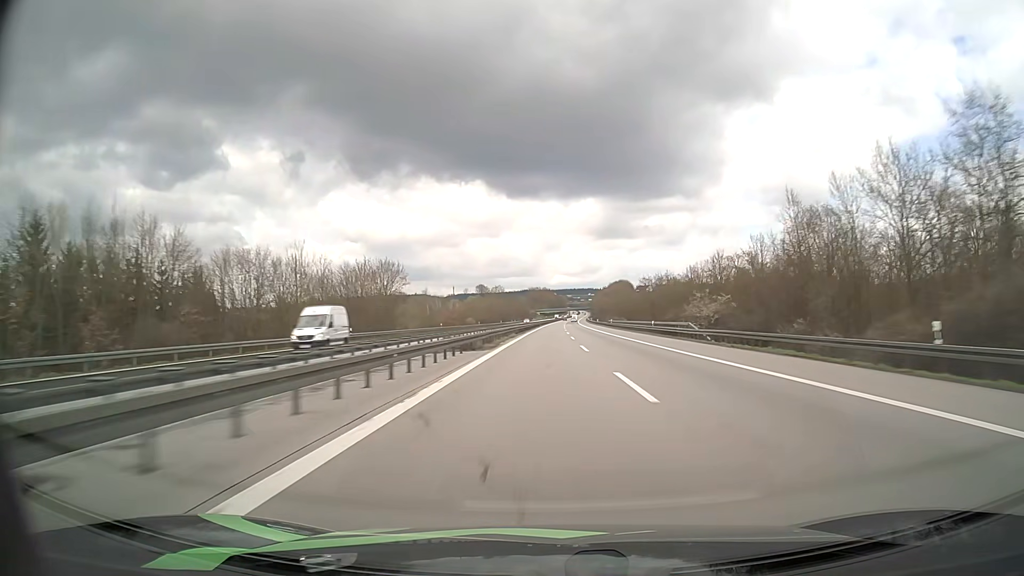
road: motorway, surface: asphalt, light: Day
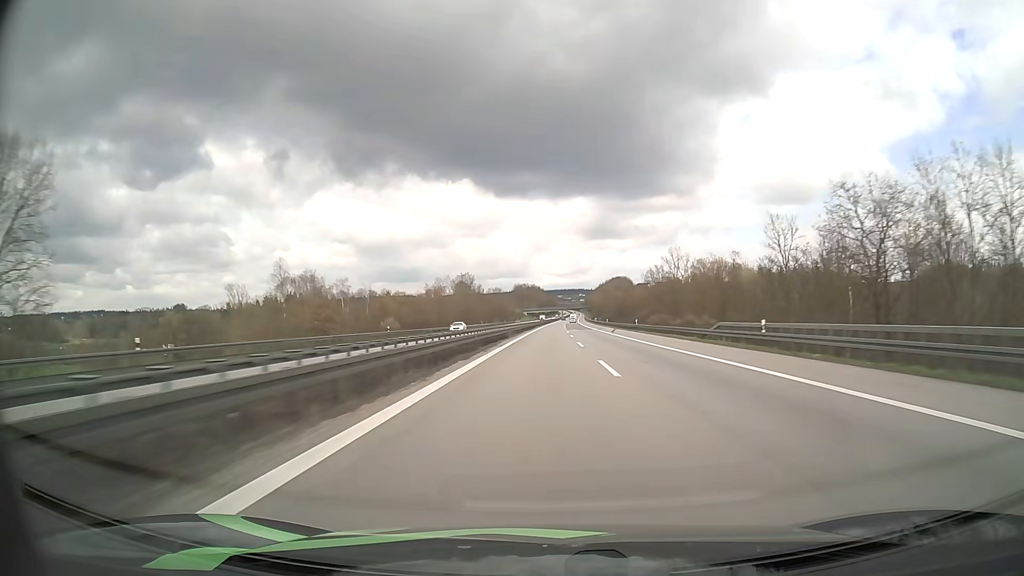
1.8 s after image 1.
(+0.7, +85.7) m; +1°
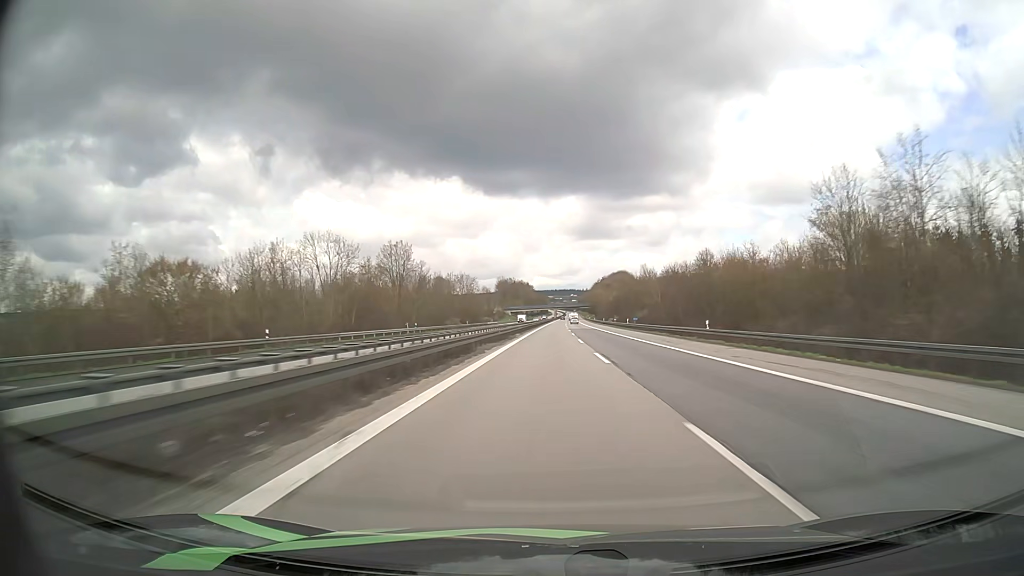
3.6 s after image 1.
(+0.5, +85.7) m; +1°
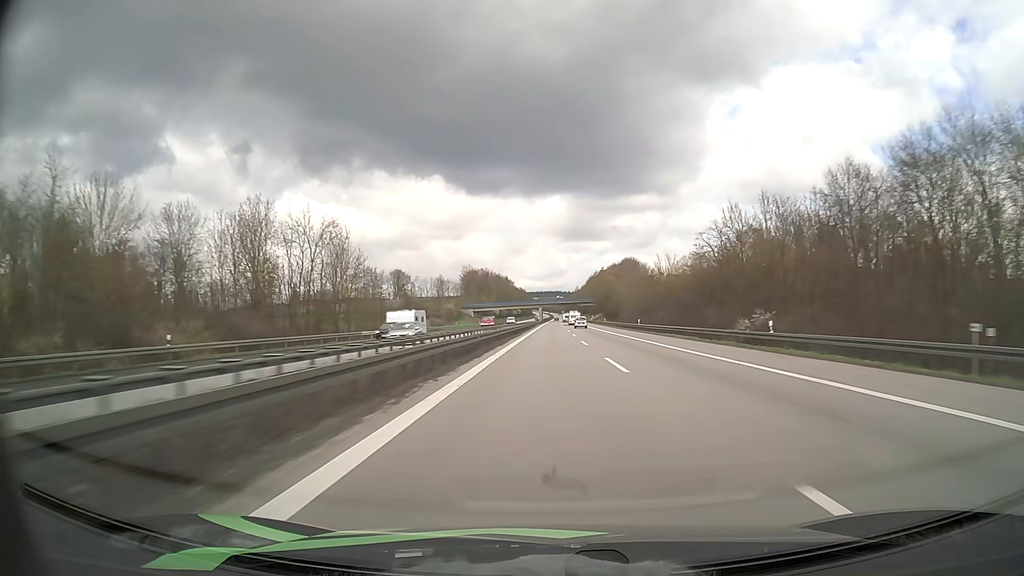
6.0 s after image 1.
(+1.1, +111.7) m; +1°
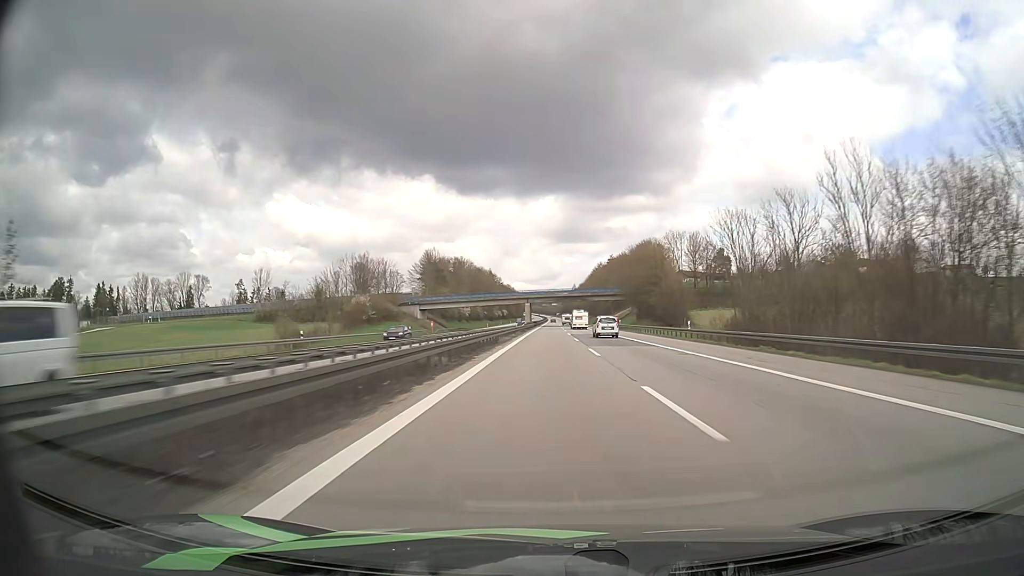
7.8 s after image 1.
(+0.5, +82.1) m; +1°
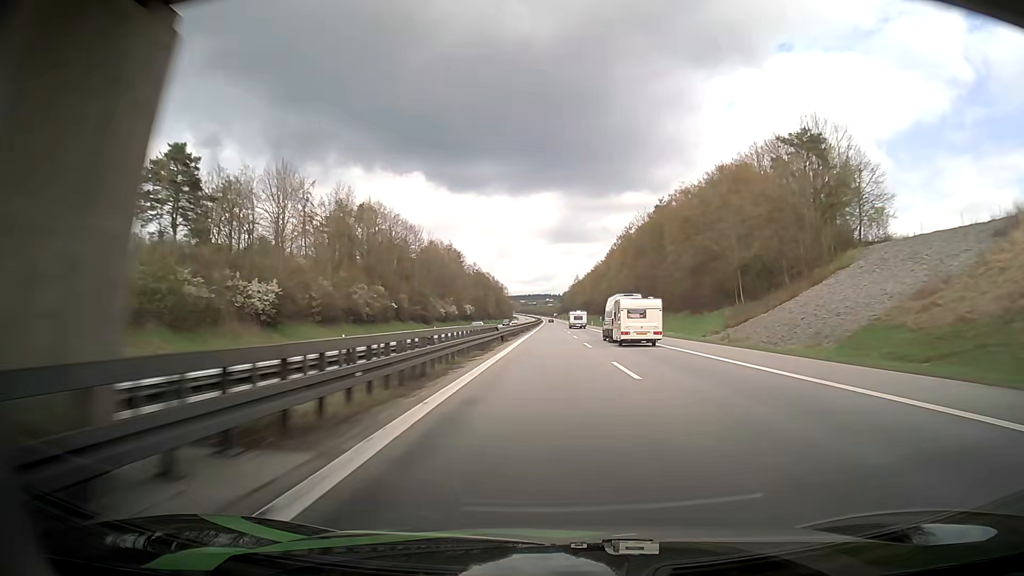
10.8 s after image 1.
(+0.6, +136.8) m; 0°
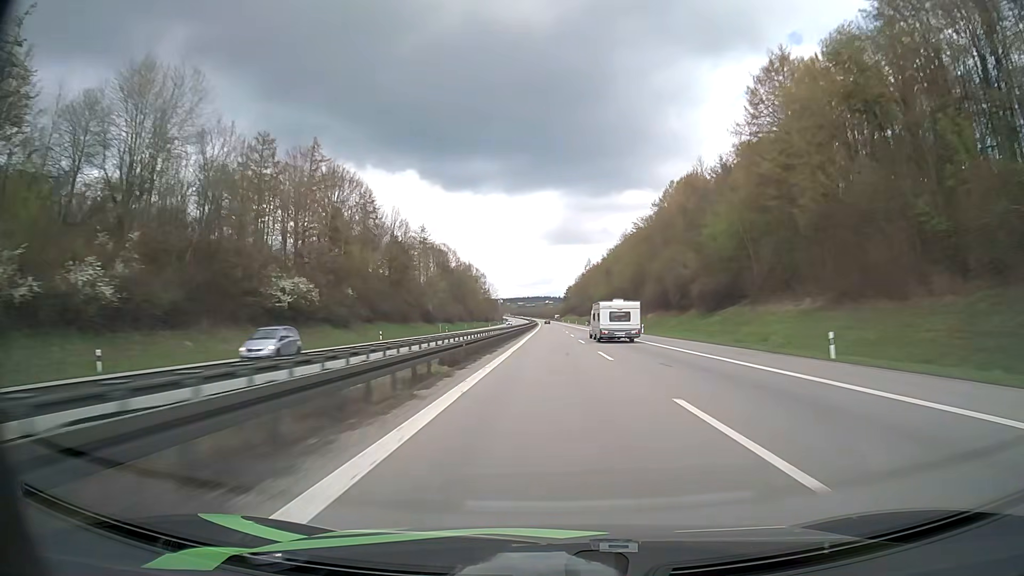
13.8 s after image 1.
(+0.1, +137.0) m; 0°
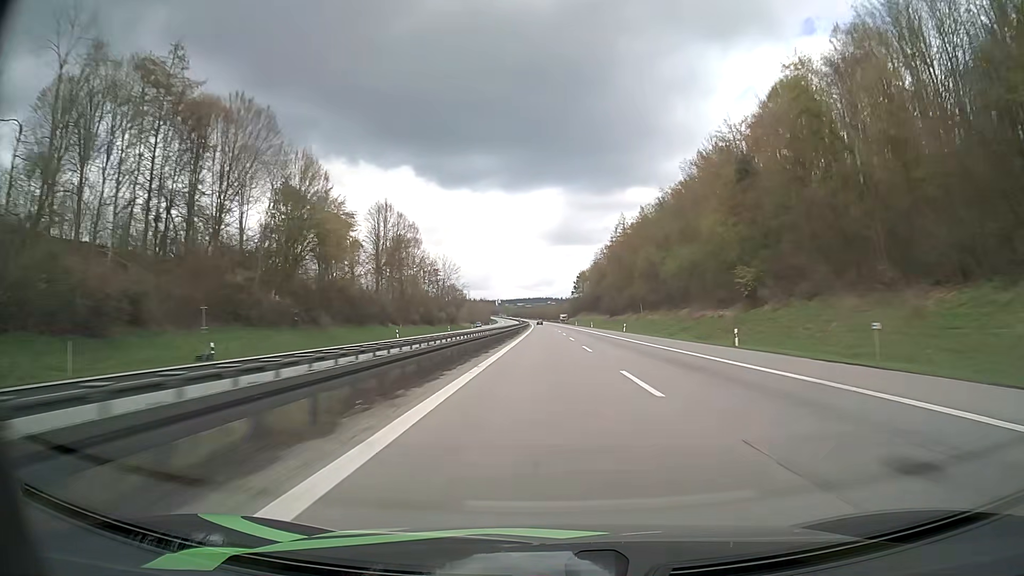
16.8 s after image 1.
(0.0, +138.4) m; 0°
(0, +10) (0, +20) (0, +30) (0, +40) (0, +50) (0, +60) (0, +70) (0, +80) (0, +90) (0, +100) m
